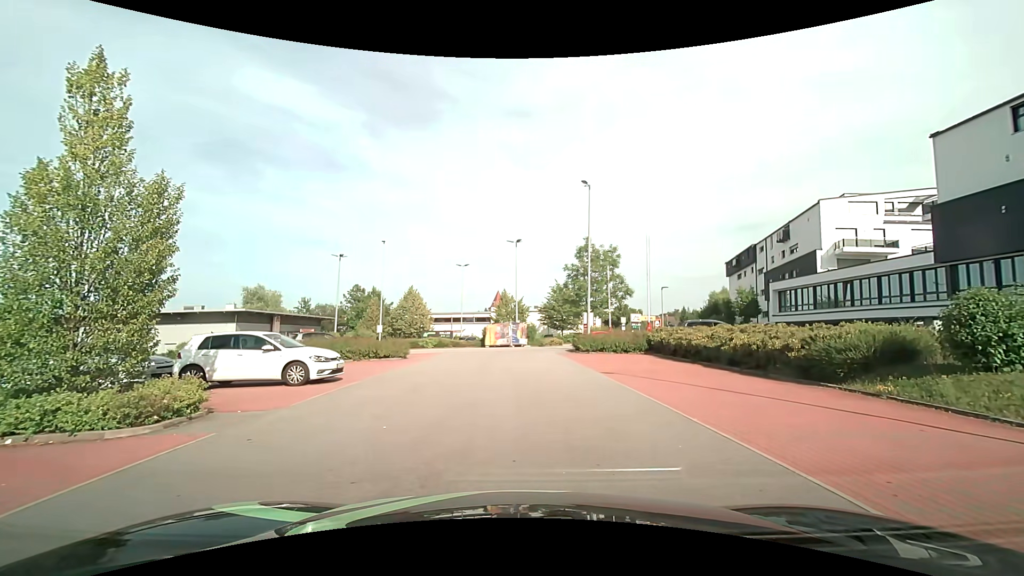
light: Day
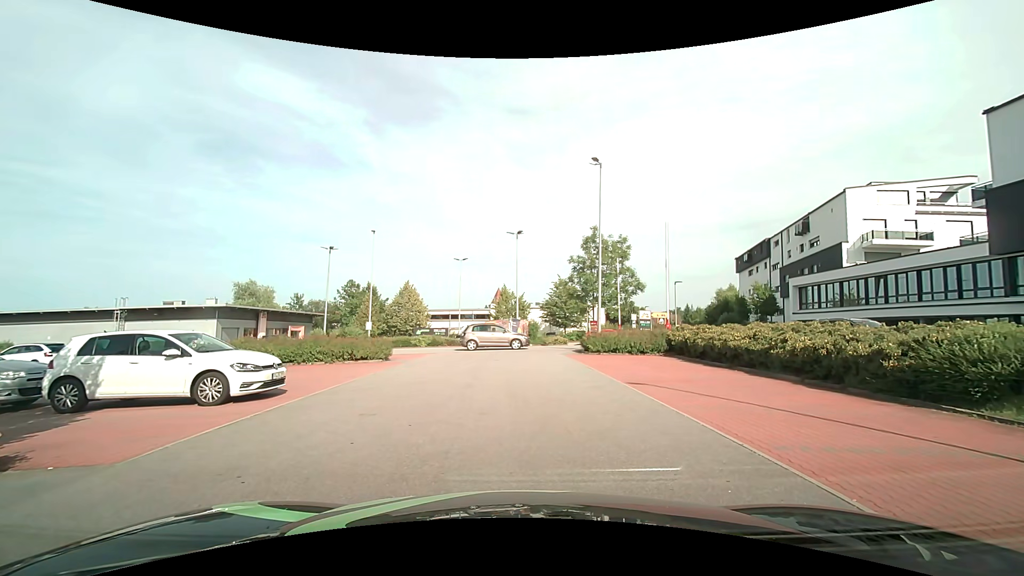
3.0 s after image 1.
(0.0, +3.6) m; 0°
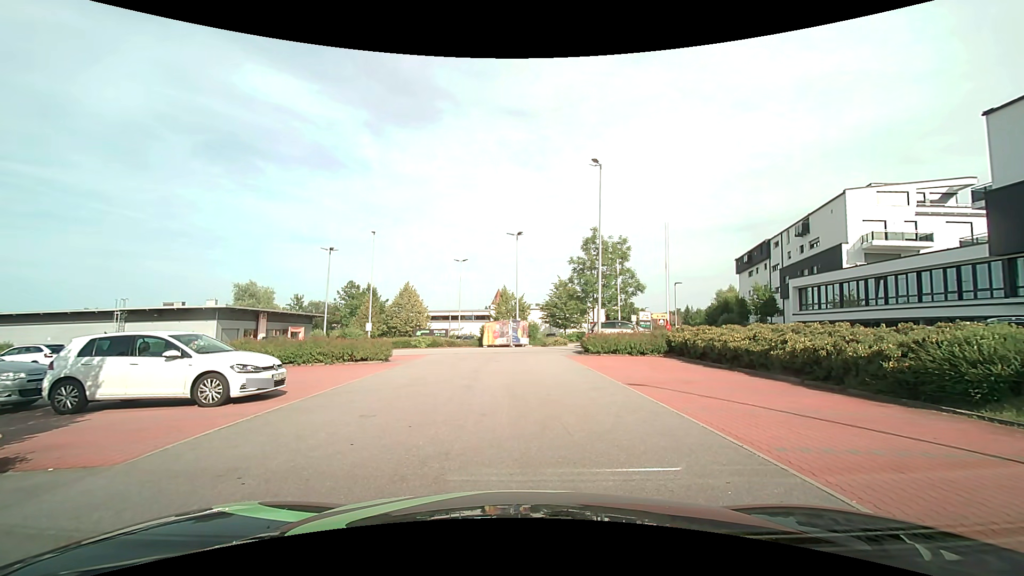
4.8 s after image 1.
(0.0, +0.1) m; 0°
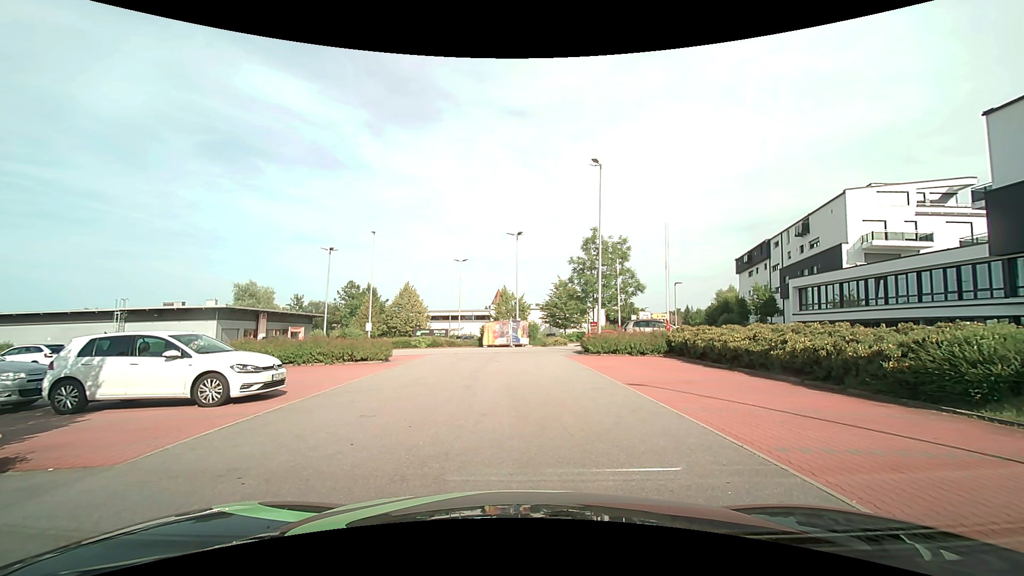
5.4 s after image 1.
(0.0, 0.0) m; 0°
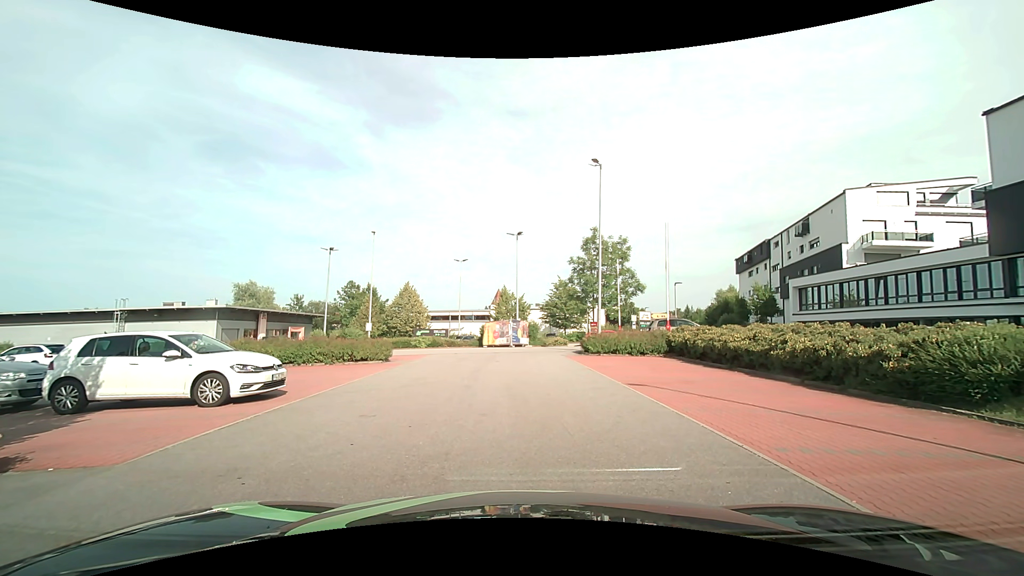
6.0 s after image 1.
(0.0, 0.0) m; 0°
